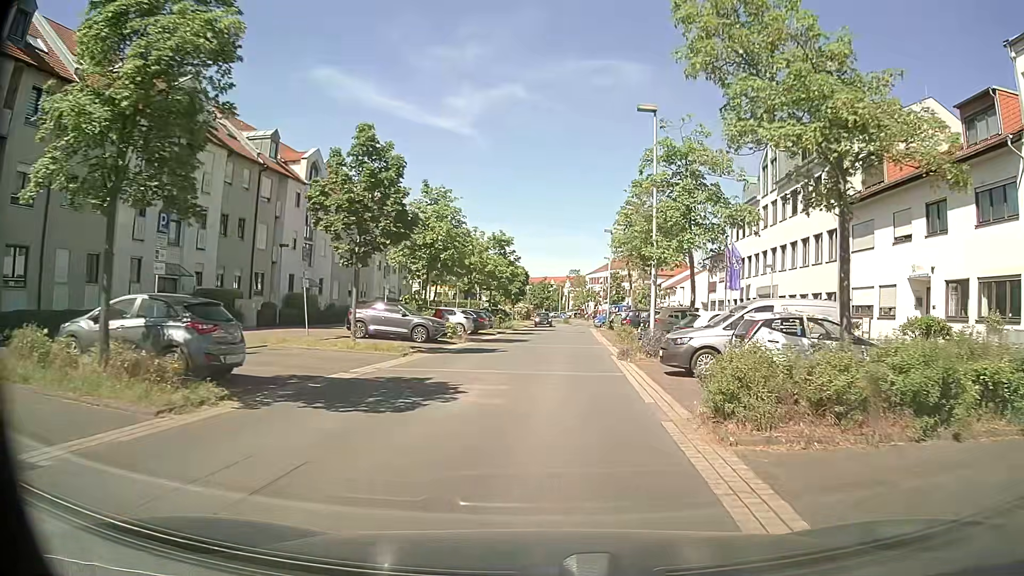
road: residential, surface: asphalt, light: Day
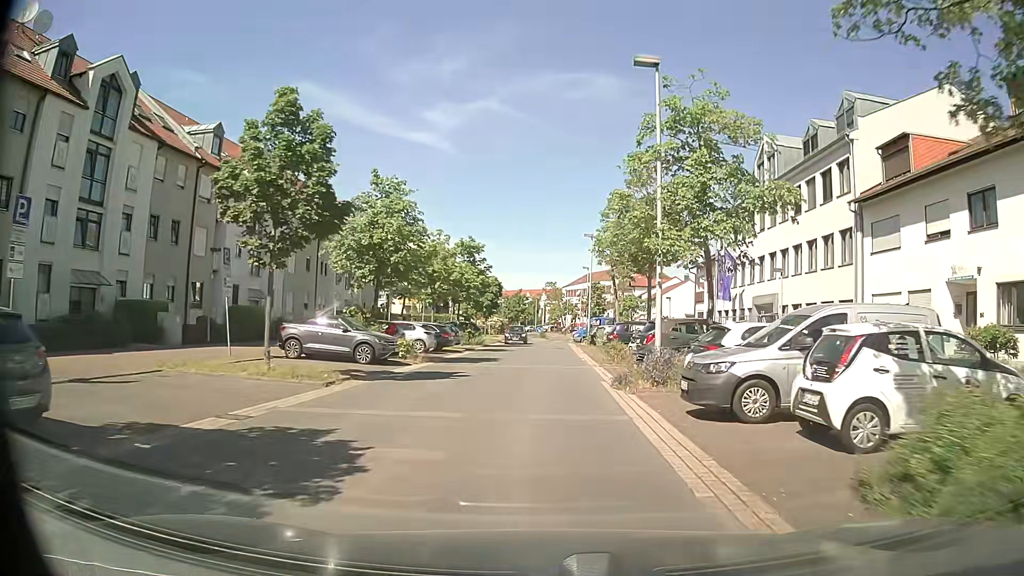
(+0.1, +5.1) m; +2°
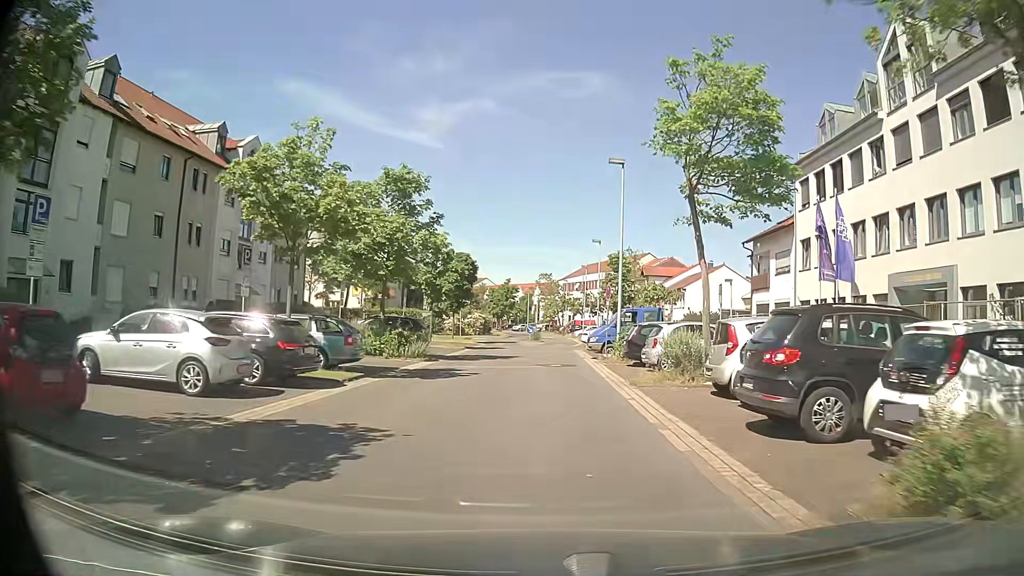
(+0.1, +21.1) m; 0°
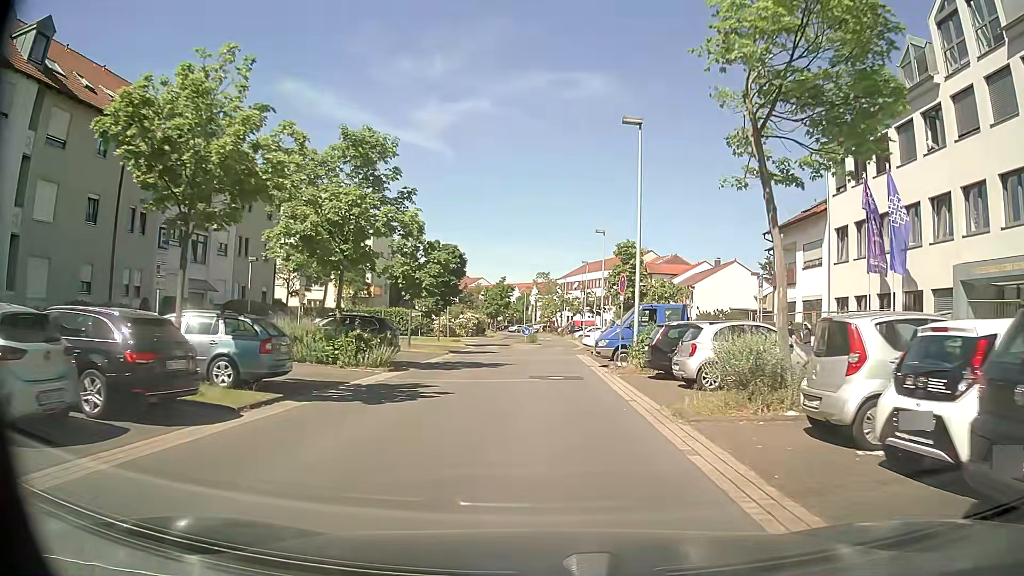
(0.0, +5.4) m; 0°
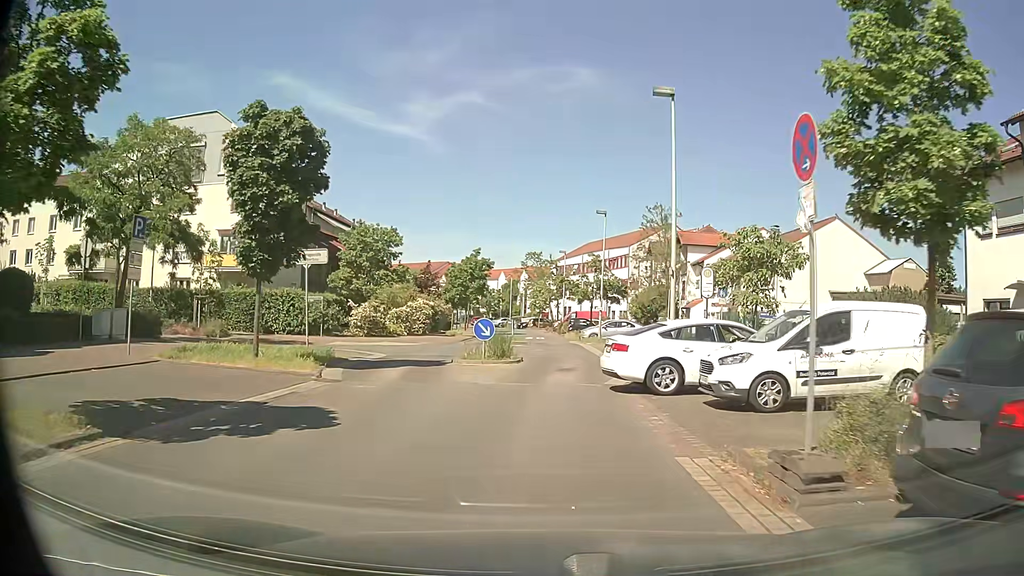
(+0.2, +26.1) m; +1°
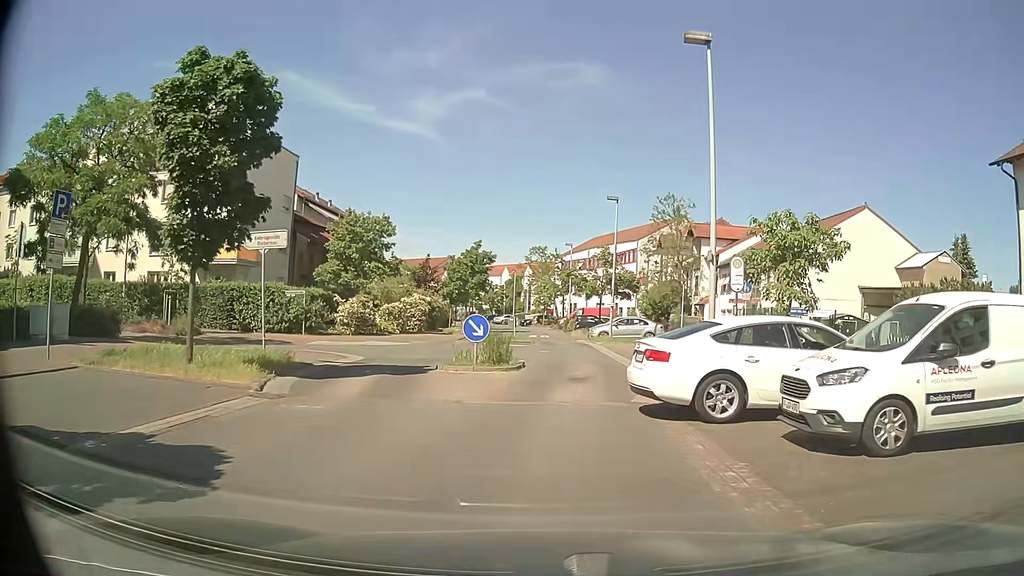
(0.0, +3.2) m; -1°
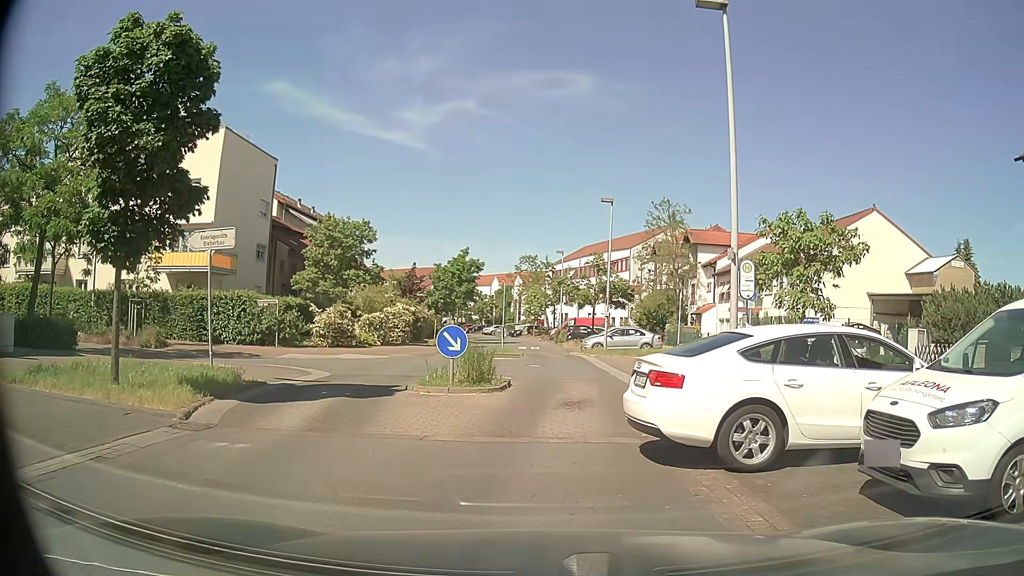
(0.0, +2.0) m; +1°
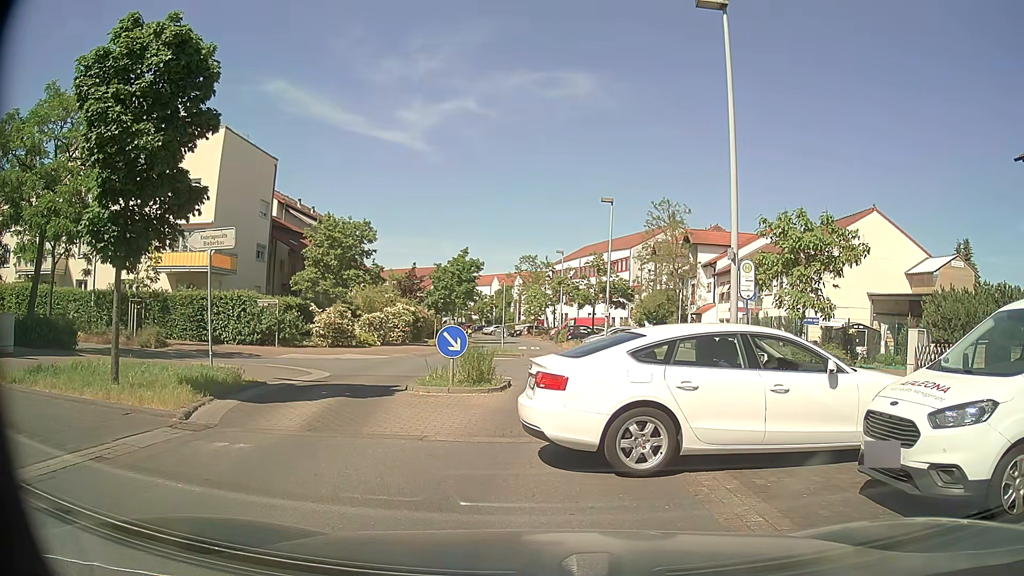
(0.0, 0.0) m; 0°
